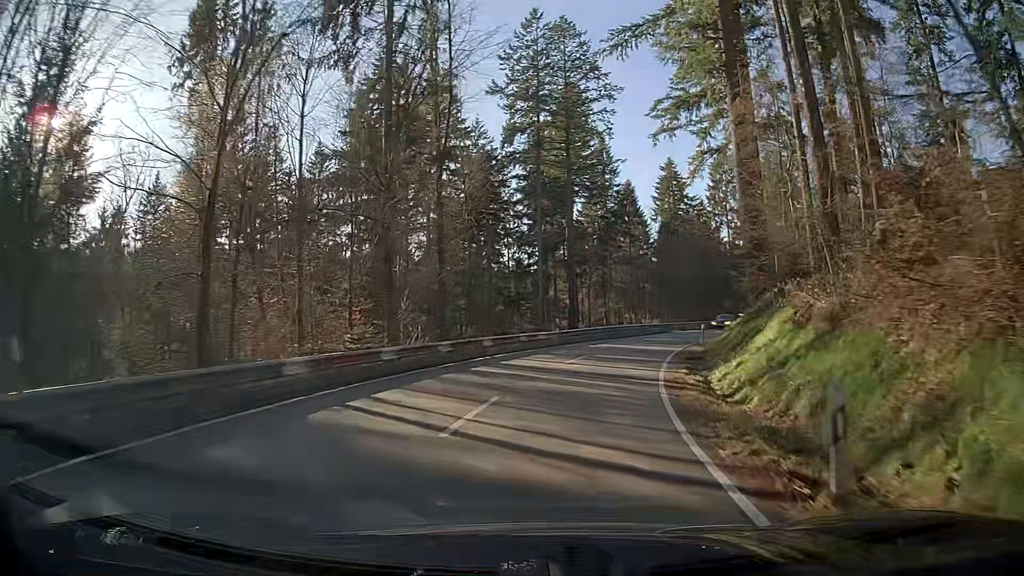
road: secondary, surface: asphalt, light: Day
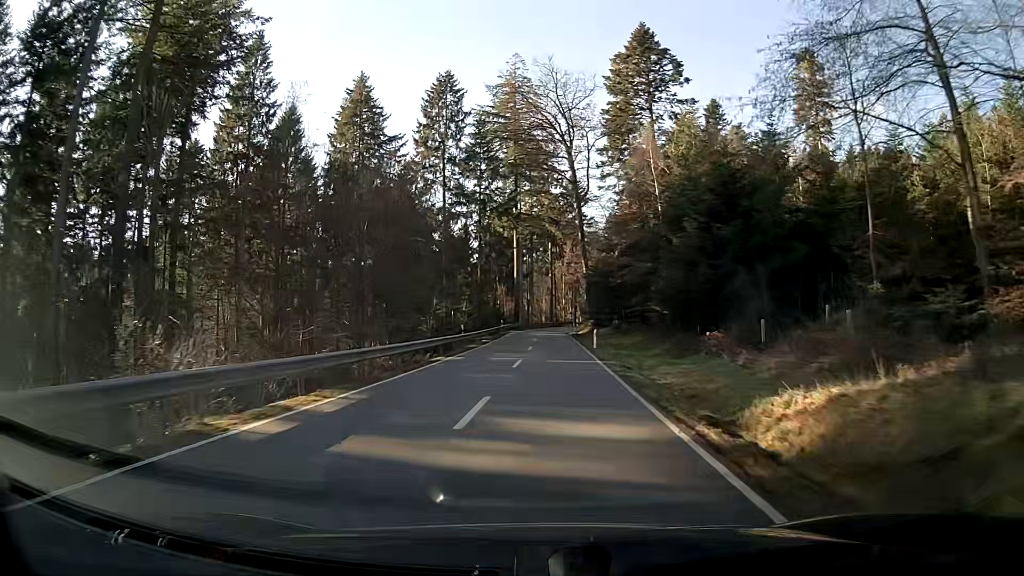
(+12.3, +45.0) m; +26°
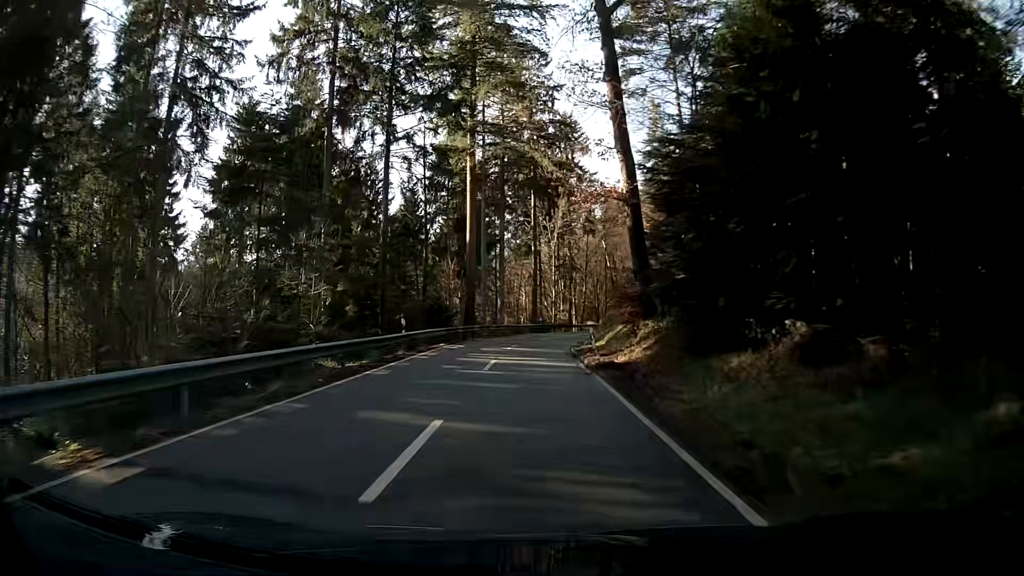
(+0.3, +39.9) m; 0°
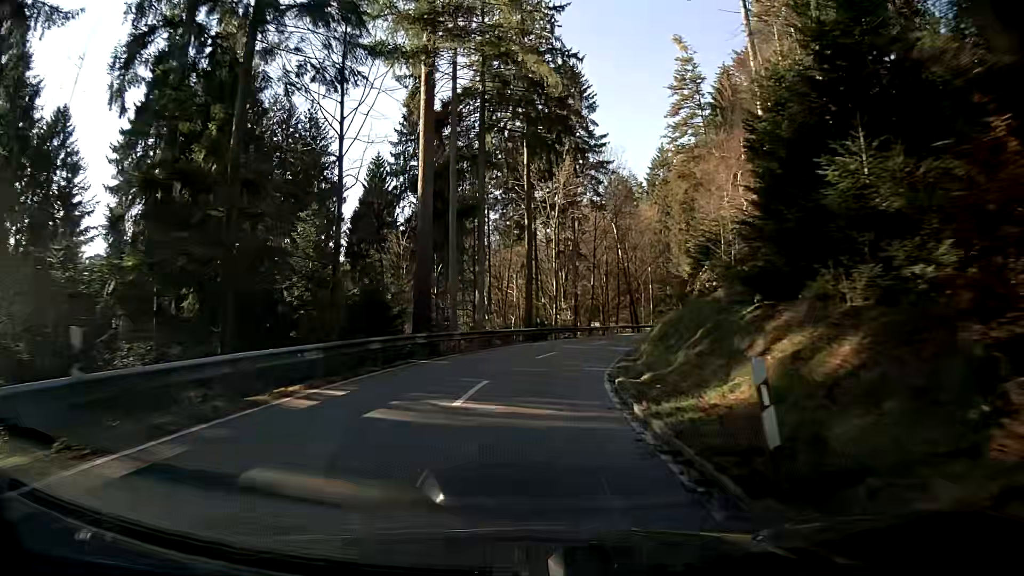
(+0.2, +18.4) m; +2°
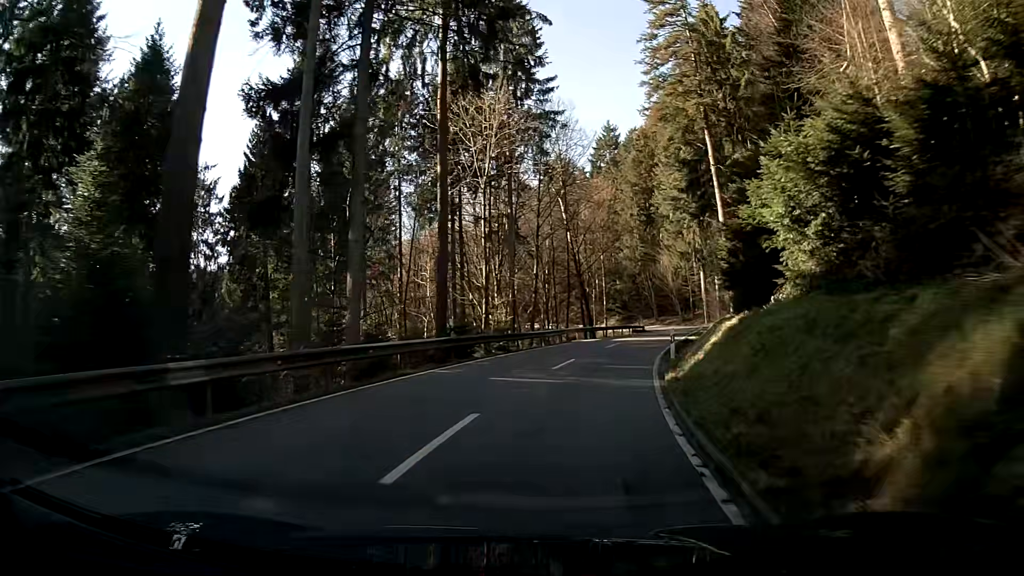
(+0.7, +16.9) m; +6°
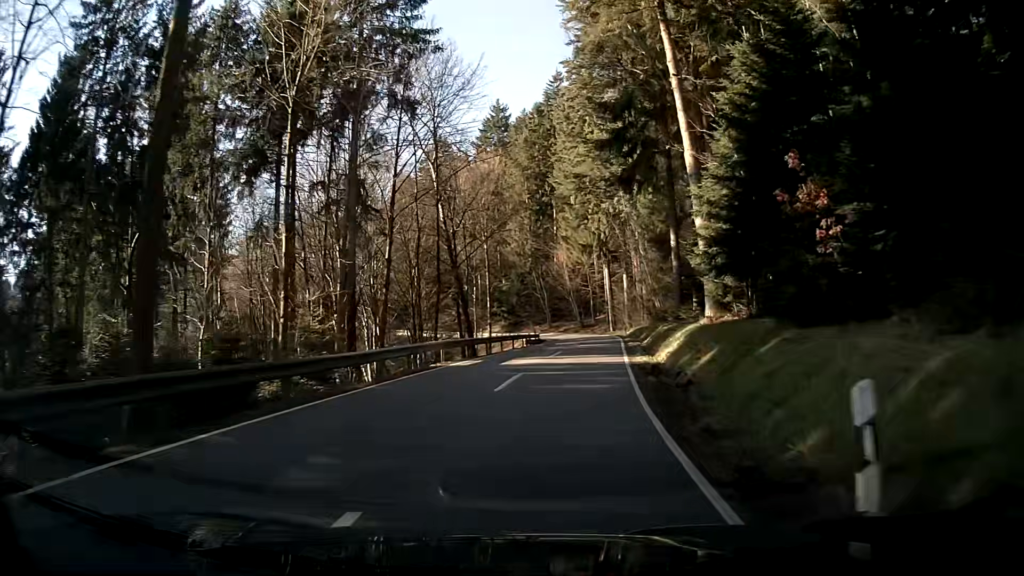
(+1.4, +16.4) m; +10°
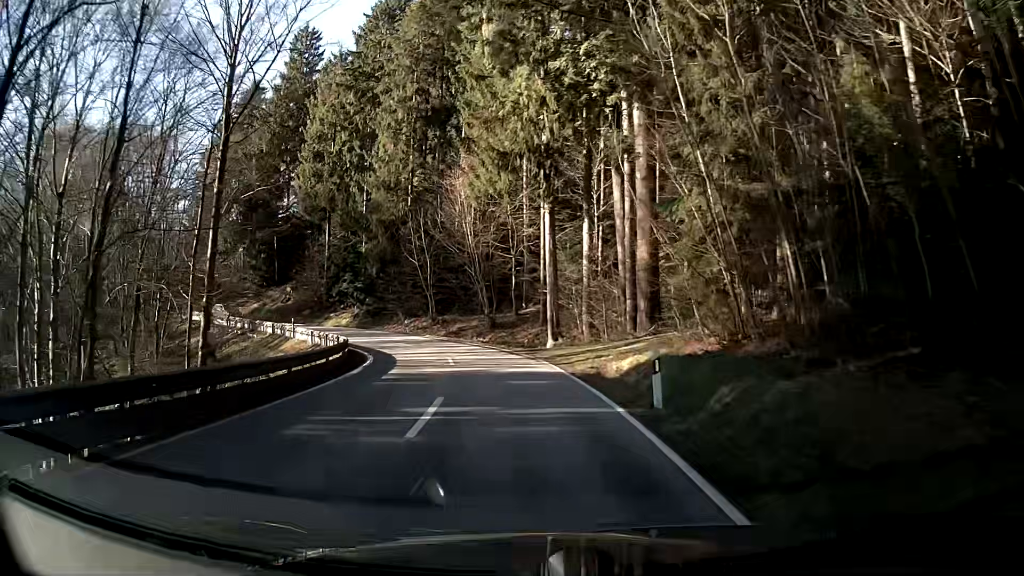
(+2.5, +41.1) m; +3°
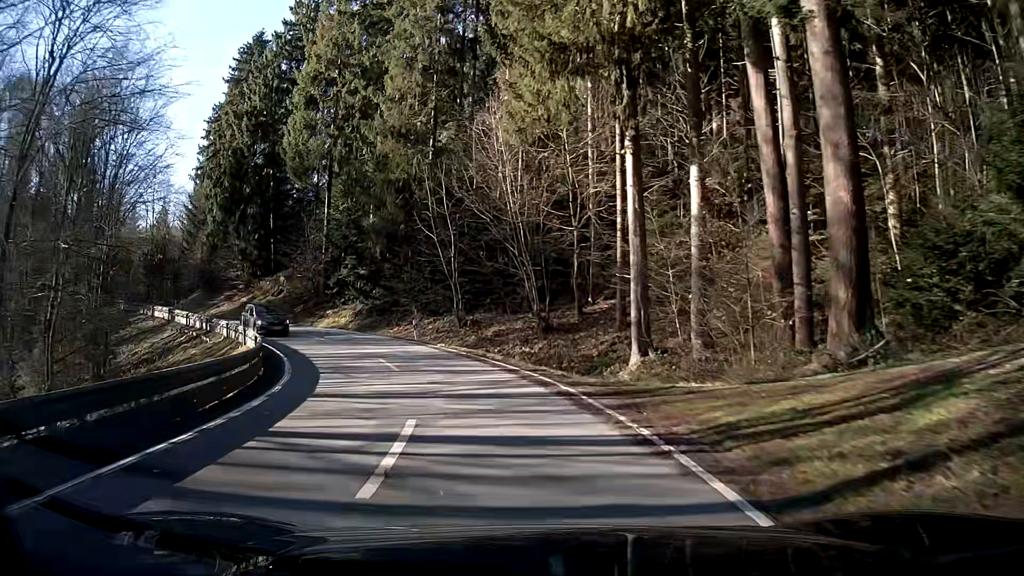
(-0.4, +14.6) m; -4°
